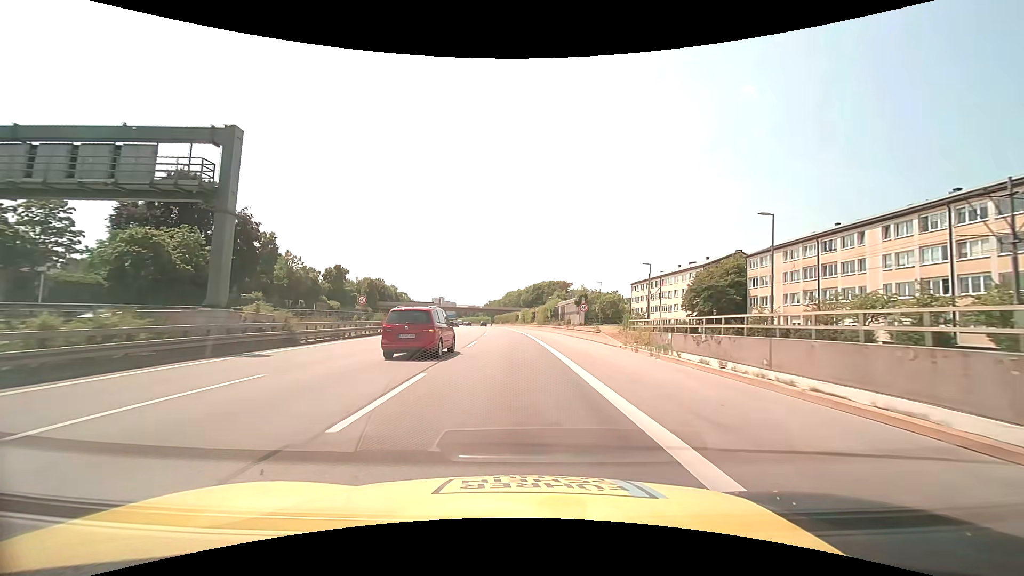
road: motorway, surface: asphalt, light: Day
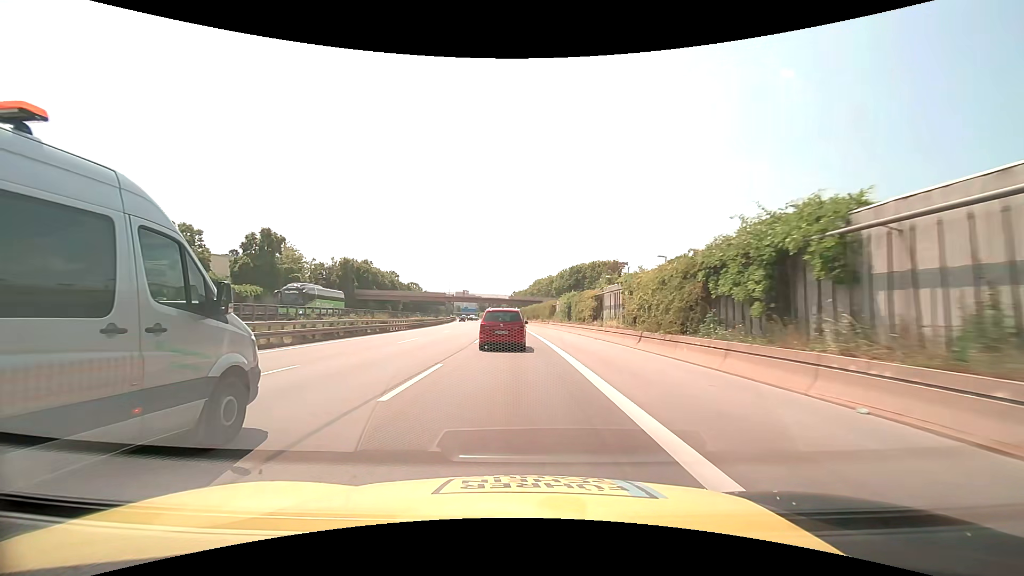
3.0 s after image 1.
(-1.5, +52.4) m; -3°
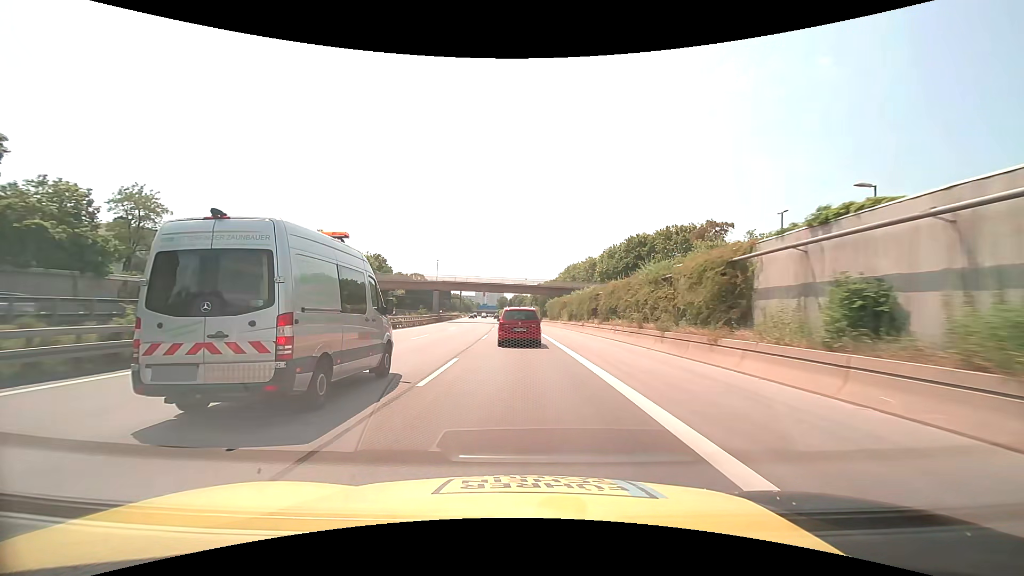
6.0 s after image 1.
(-1.4, +52.7) m; -3°
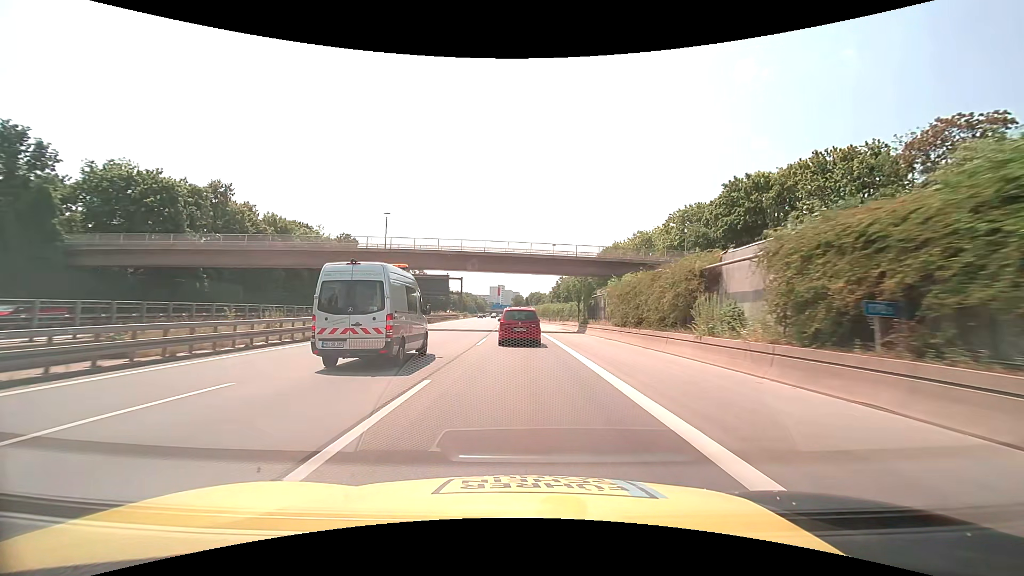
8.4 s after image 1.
(-0.7, +41.4) m; -2°
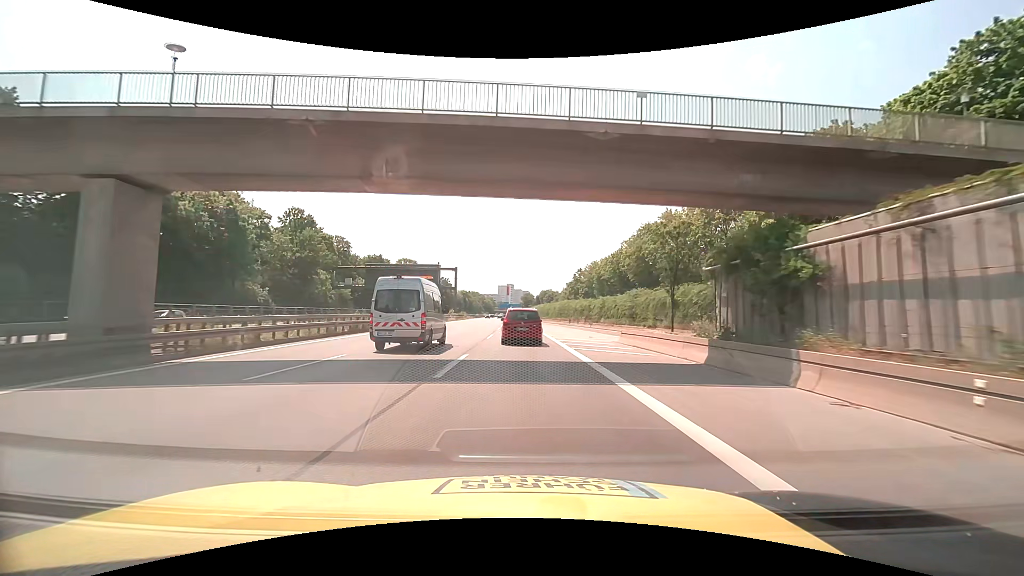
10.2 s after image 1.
(-0.3, +29.8) m; -1°
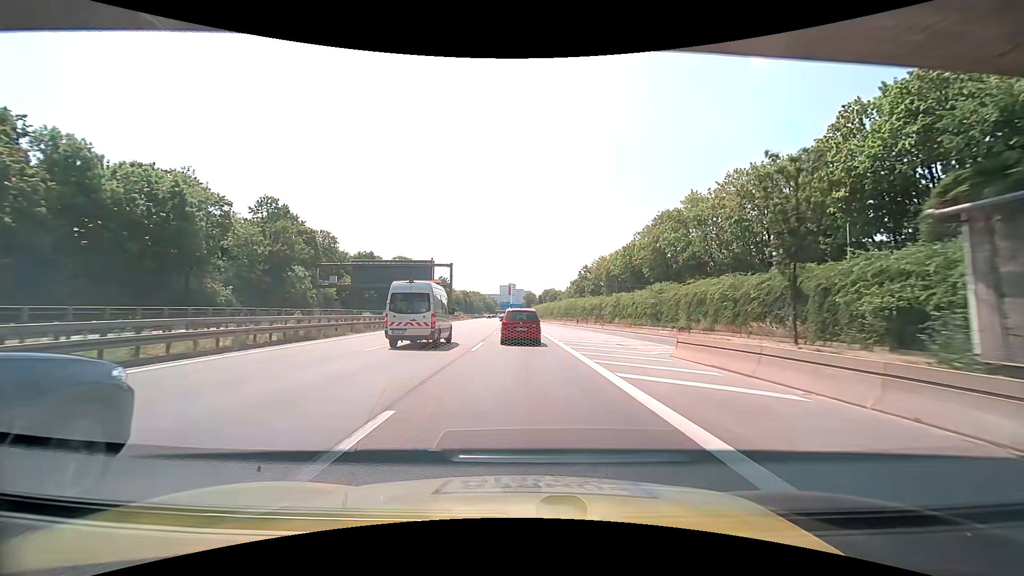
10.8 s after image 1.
(0.0, +9.7) m; 0°
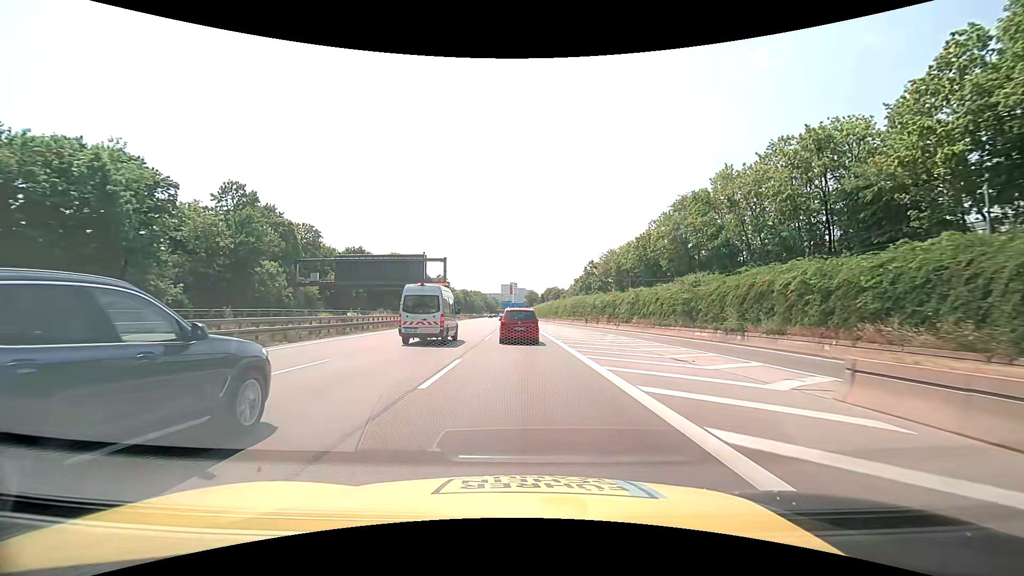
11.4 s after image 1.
(0.0, +9.6) m; 0°
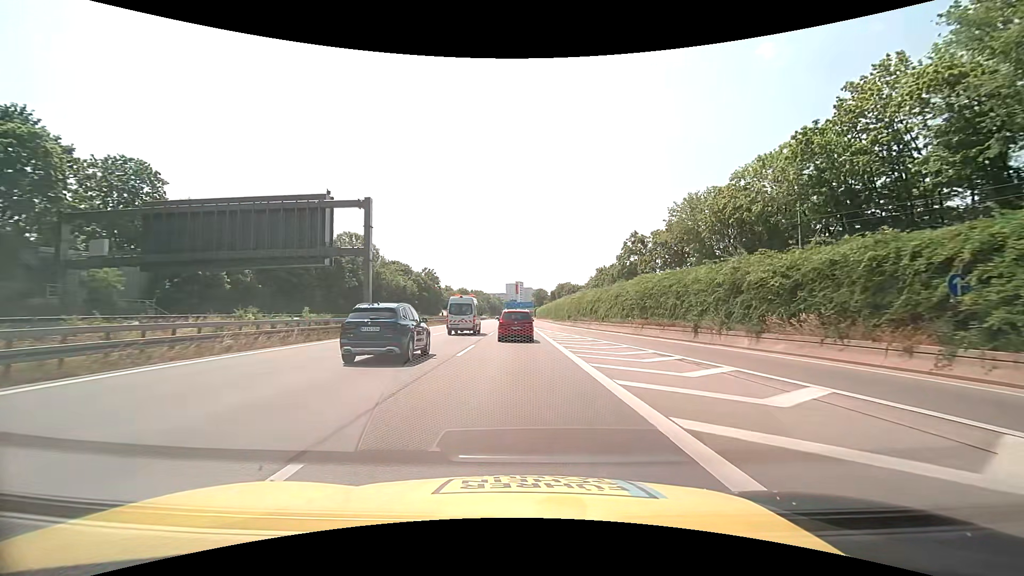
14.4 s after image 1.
(-0.6, +46.6) m; -1°
(0, +10) (0, +20) (0, +30) (0, +40) (0, +50) (0, +60) (-1, +70) (-1, +80) (-1, +90) (-1, +100) m
